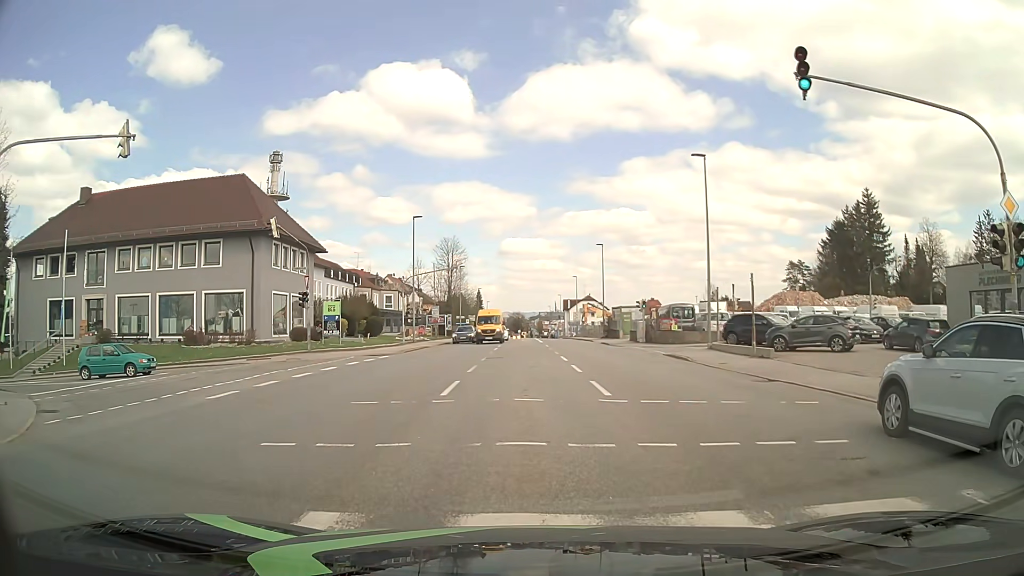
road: tertiary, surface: asphalt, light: Day
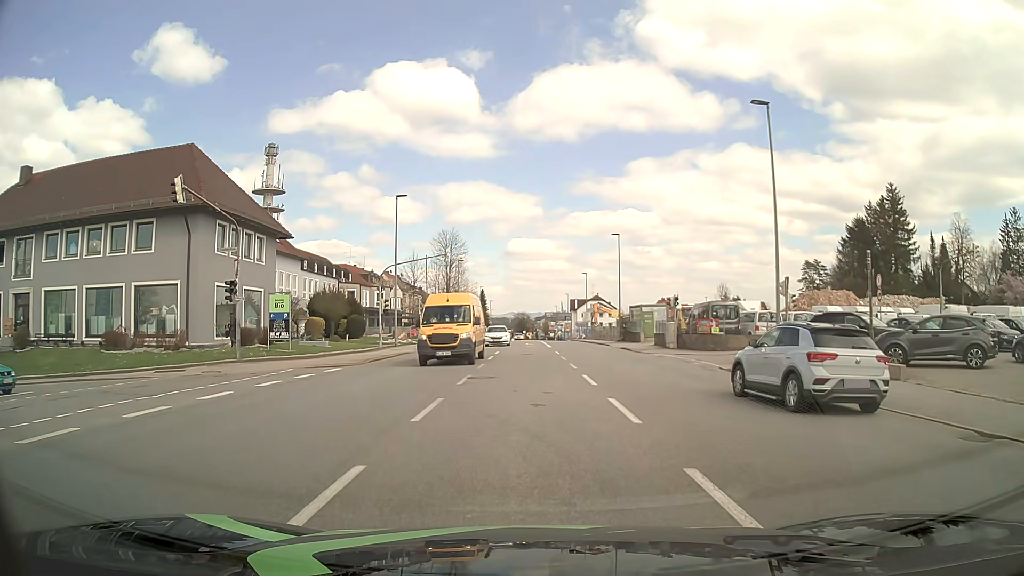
(-0.1, +9.5) m; -1°
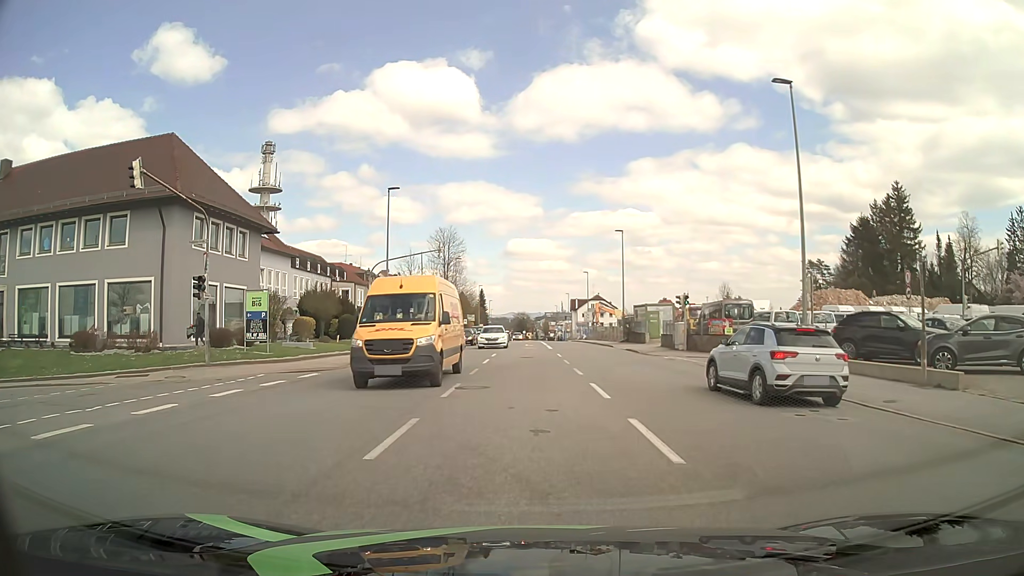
(0.0, +2.6) m; 0°
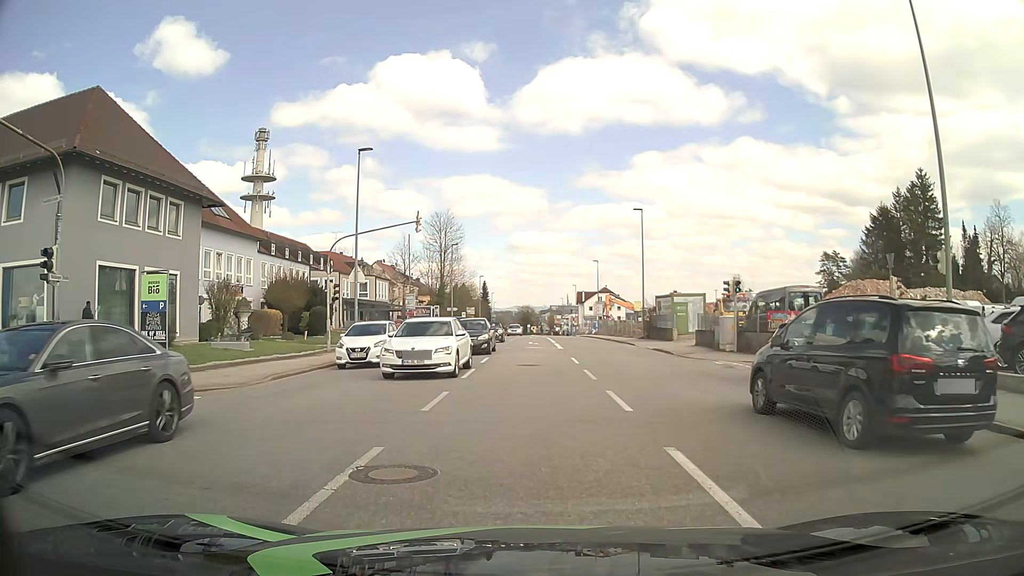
(-0.1, +8.3) m; -2°
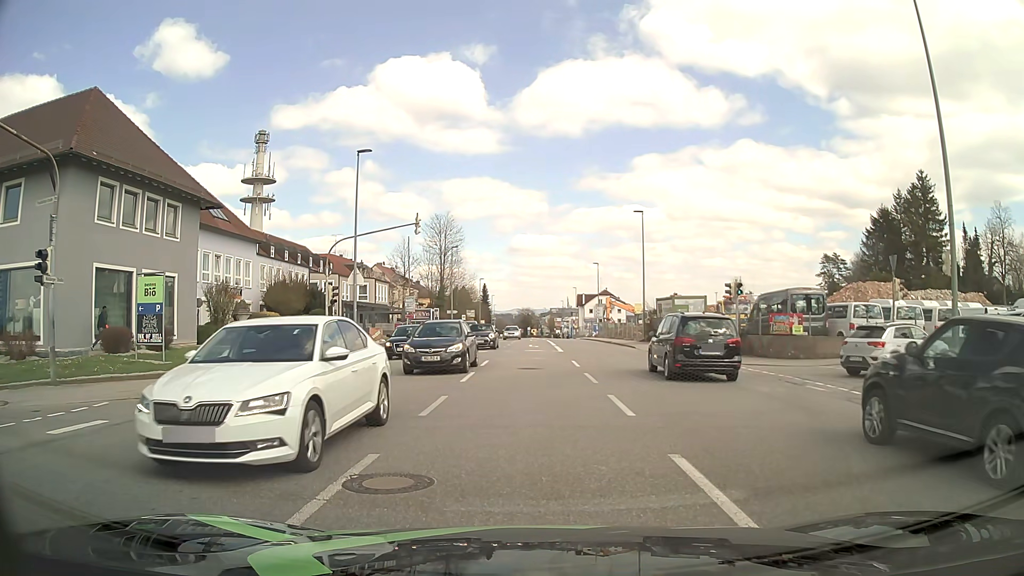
(0.0, +0.3) m; 0°
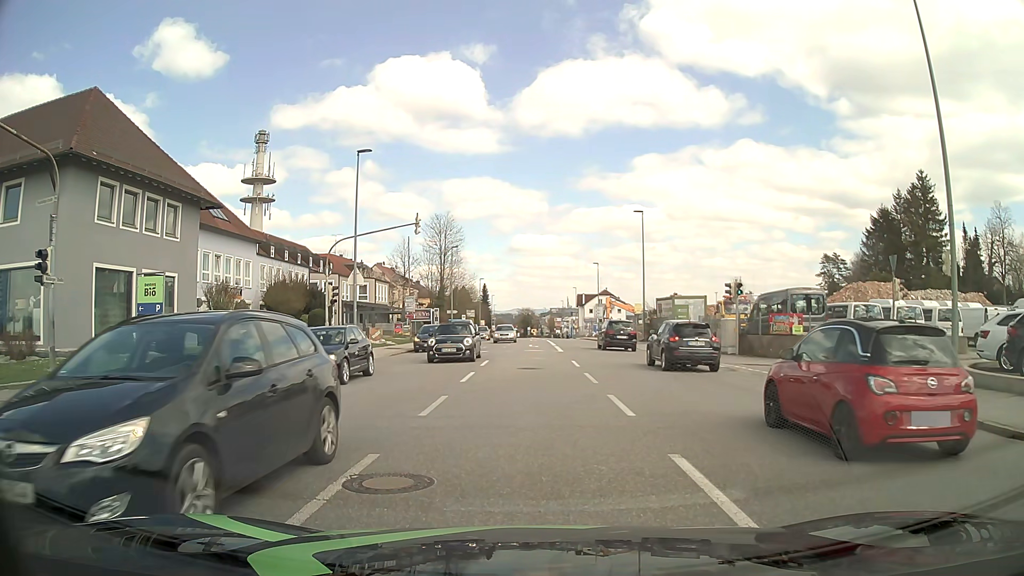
(0.0, 0.0) m; 0°
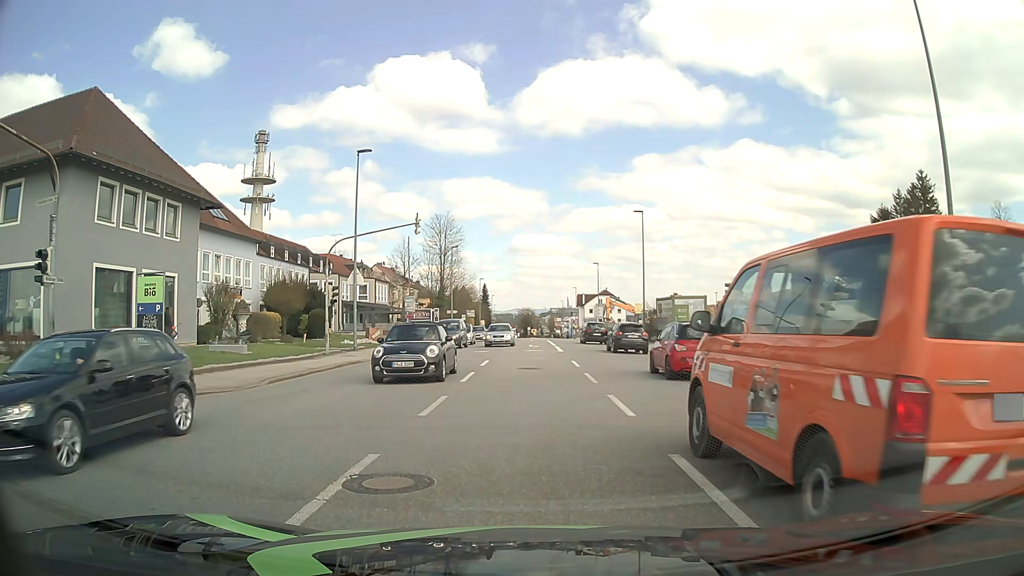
(0.0, 0.0) m; 0°
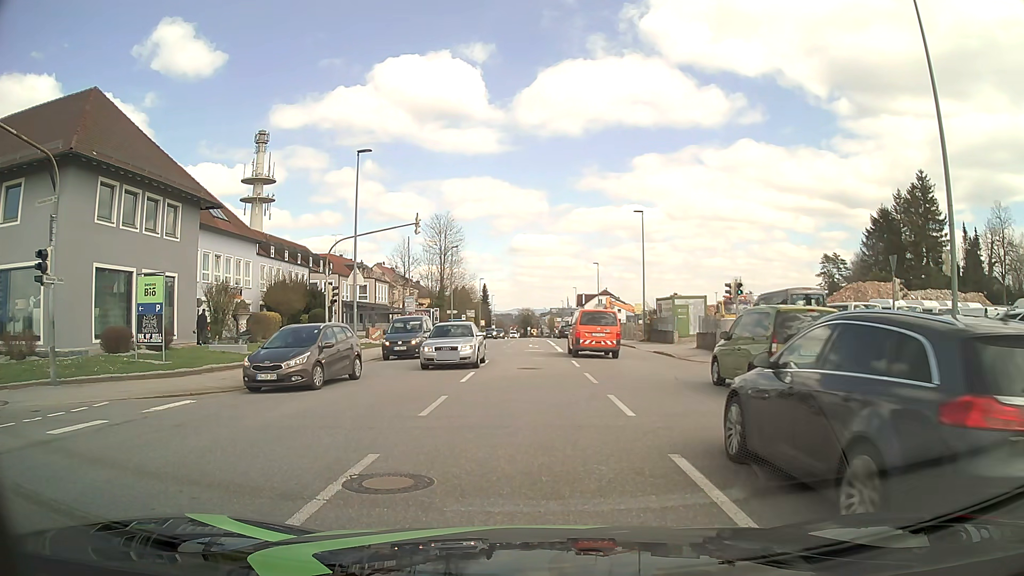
(0.0, 0.0) m; 0°
